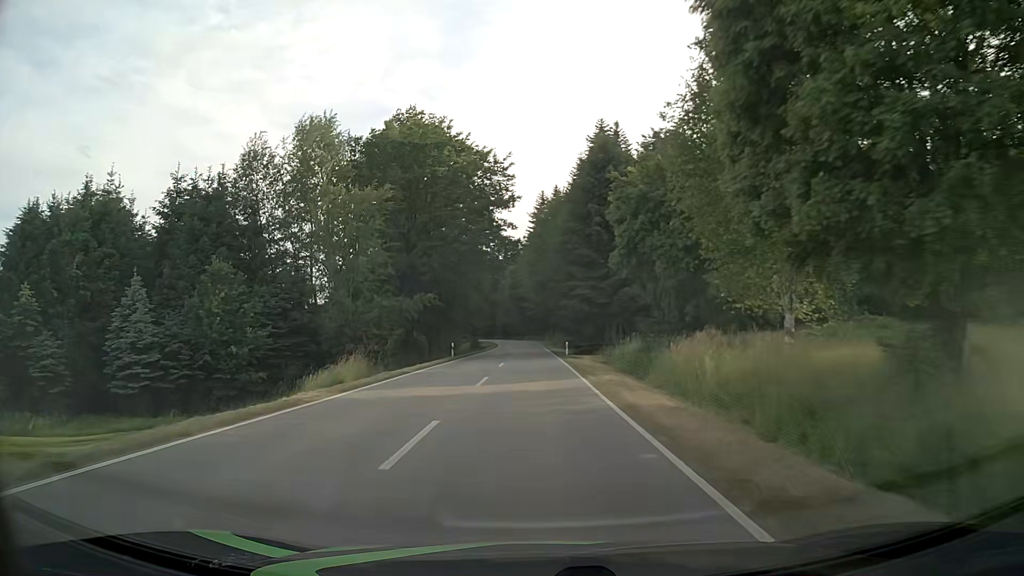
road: tertiary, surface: asphalt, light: Day
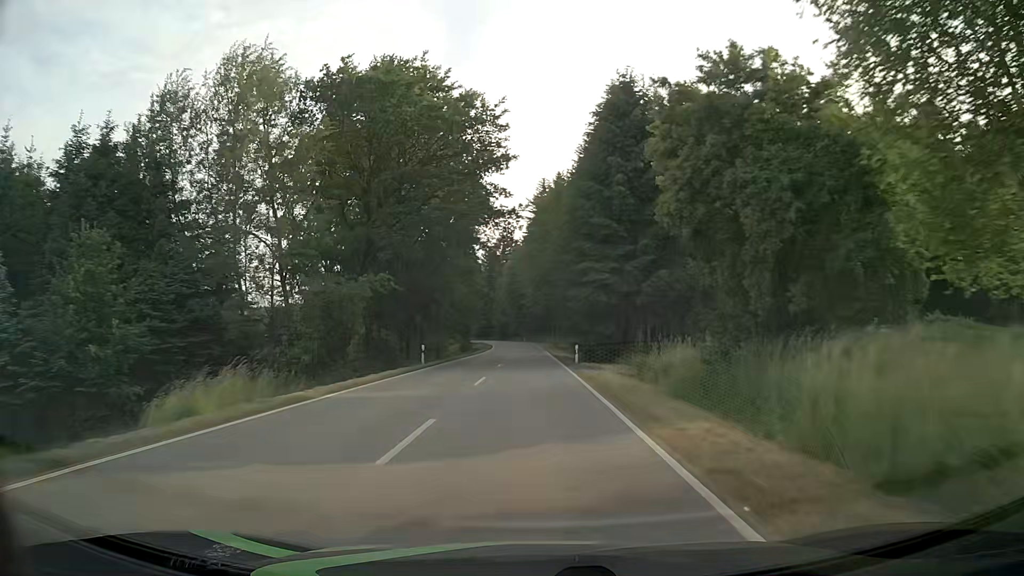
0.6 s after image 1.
(+0.1, +11.8) m; 0°
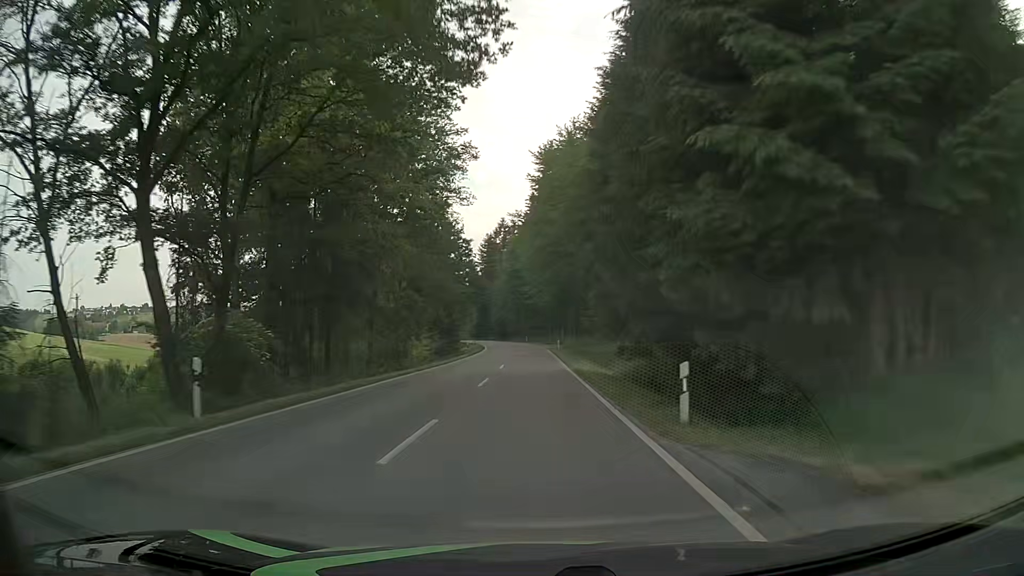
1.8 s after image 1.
(0.0, +23.9) m; 0°
(0, +10) (0, +20) (0, +30) (0, +40) (0, +50) (-1, +60) (-1, +70) (-1, +80) (-2, +90) (-4, +100) m
